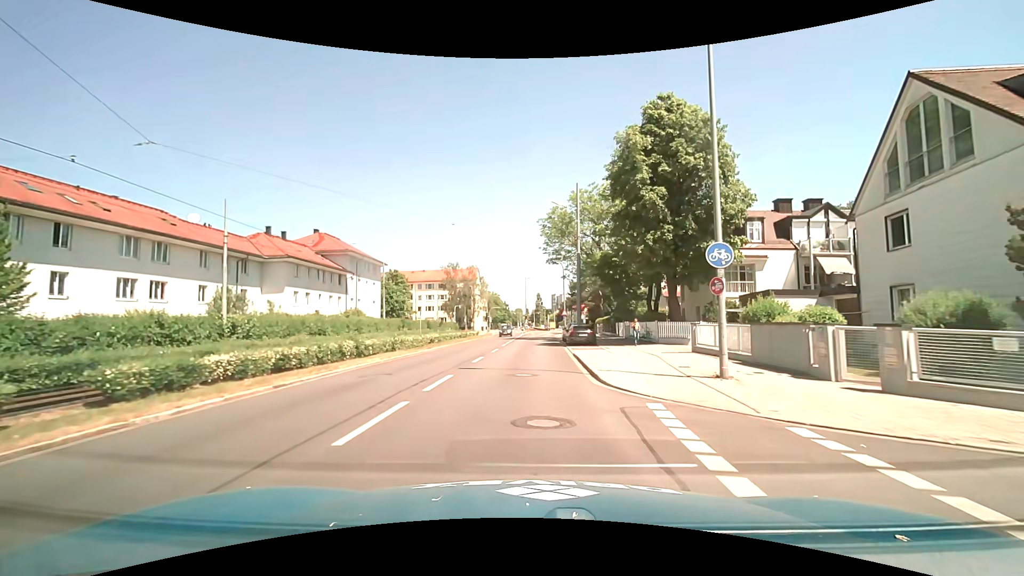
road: tertiary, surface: asphalt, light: Day
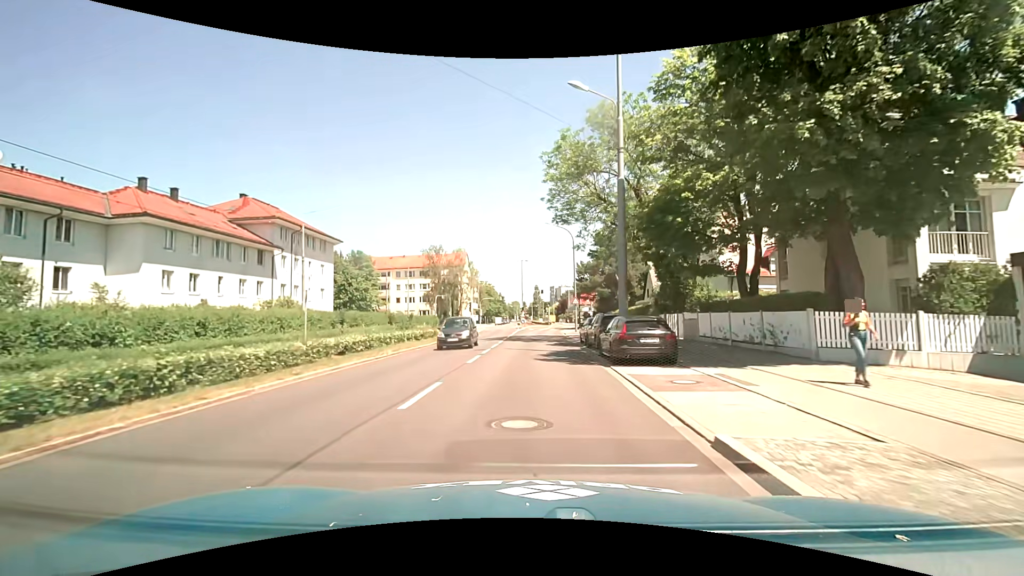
(+0.1, +18.1) m; +1°
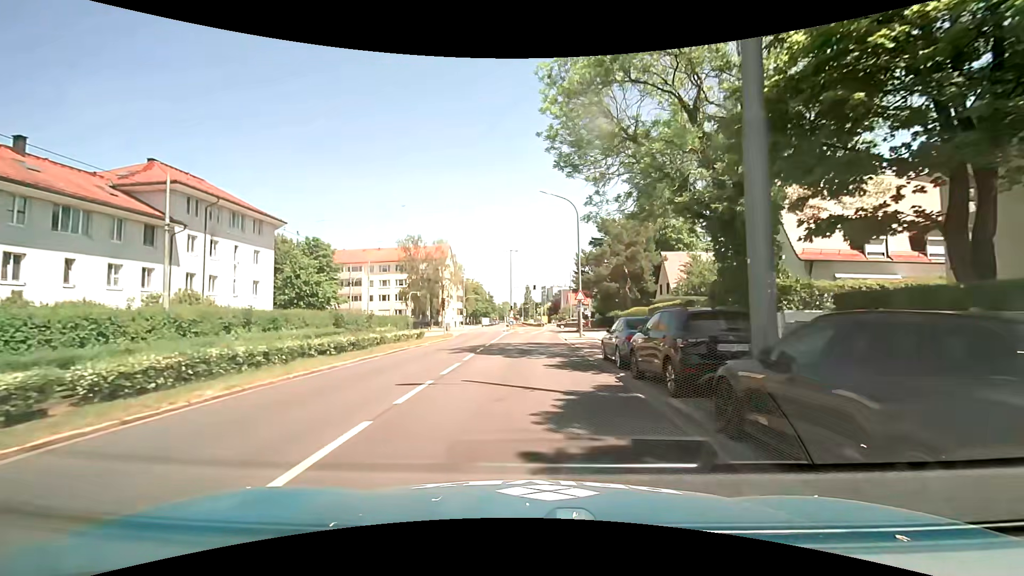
(0.0, +12.0) m; 0°
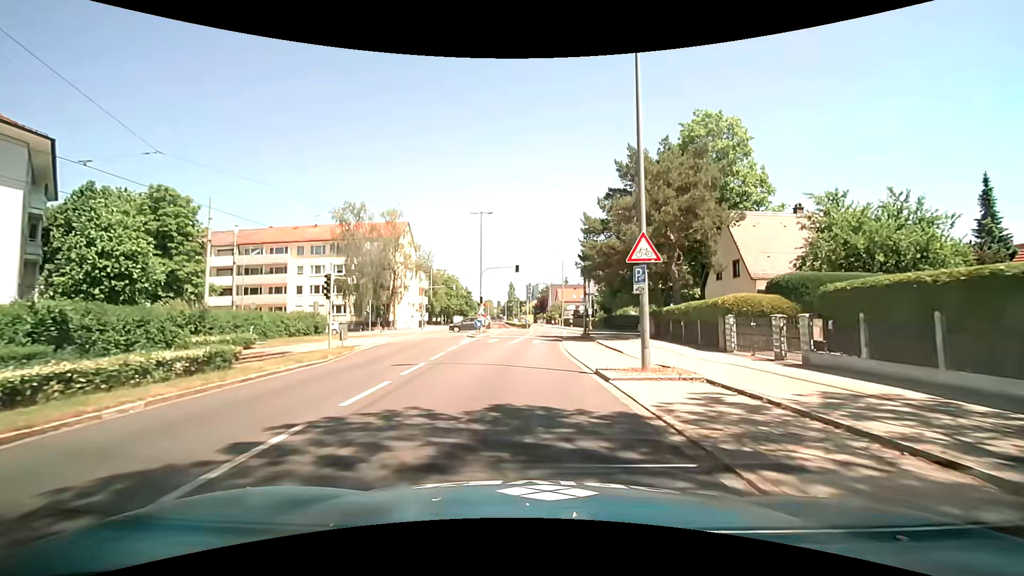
(+0.5, +22.6) m; +2°
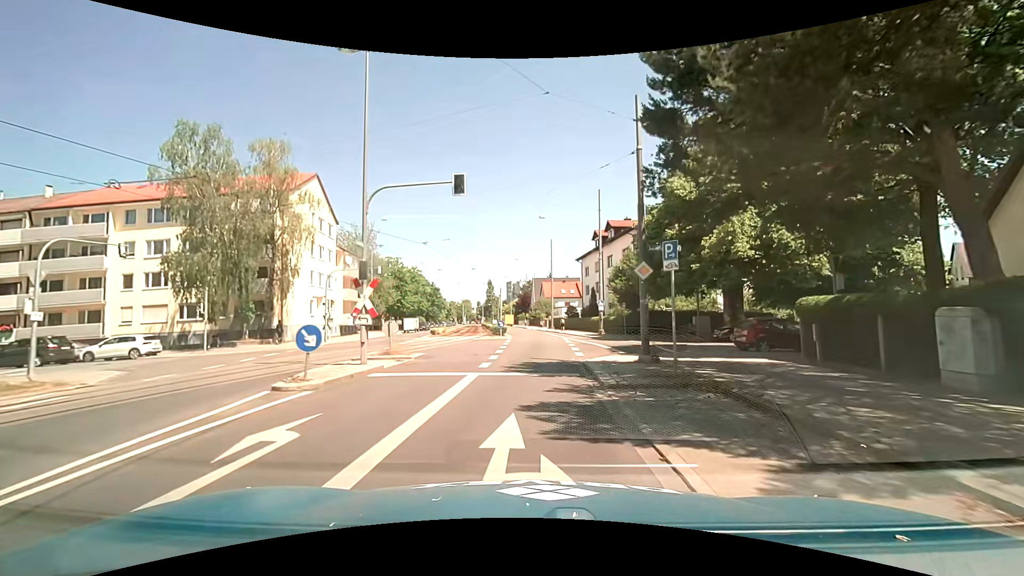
(+0.5, +26.1) m; +2°
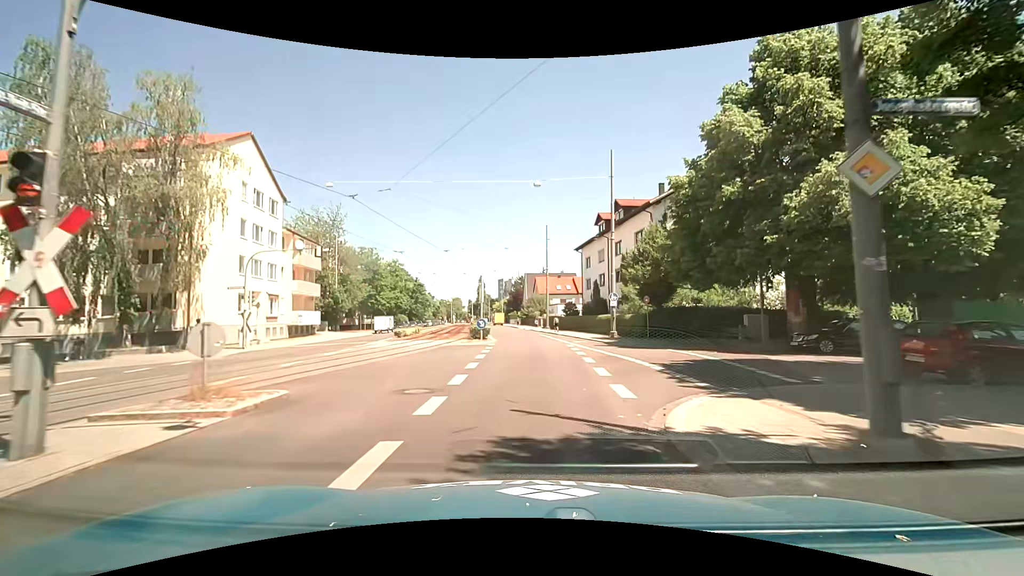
(+0.1, +10.2) m; +1°
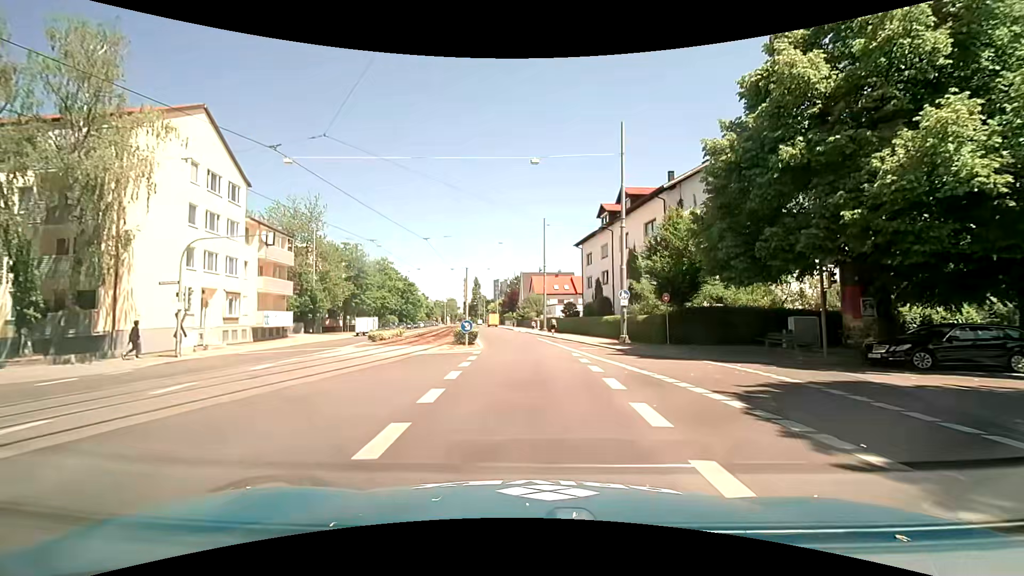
(0.0, +5.1) m; 0°
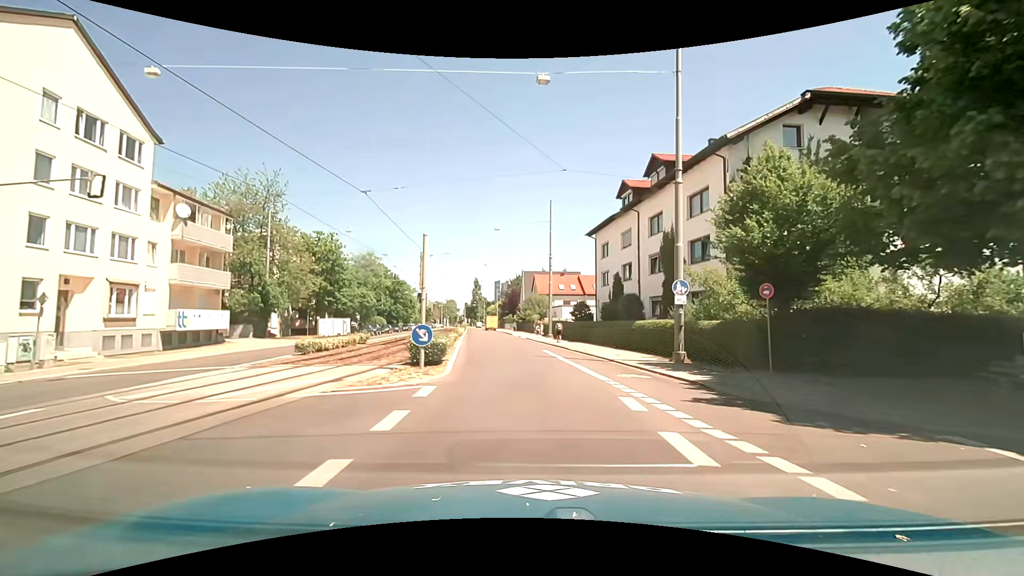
(+0.1, +10.3) m; 0°
(0, +10) (0, +20) (-1, +30) (-2, +40) (-4, +50) (-5, +60) (-7, +70) (-8, +79) (-9, +89) (-10, +99) m
